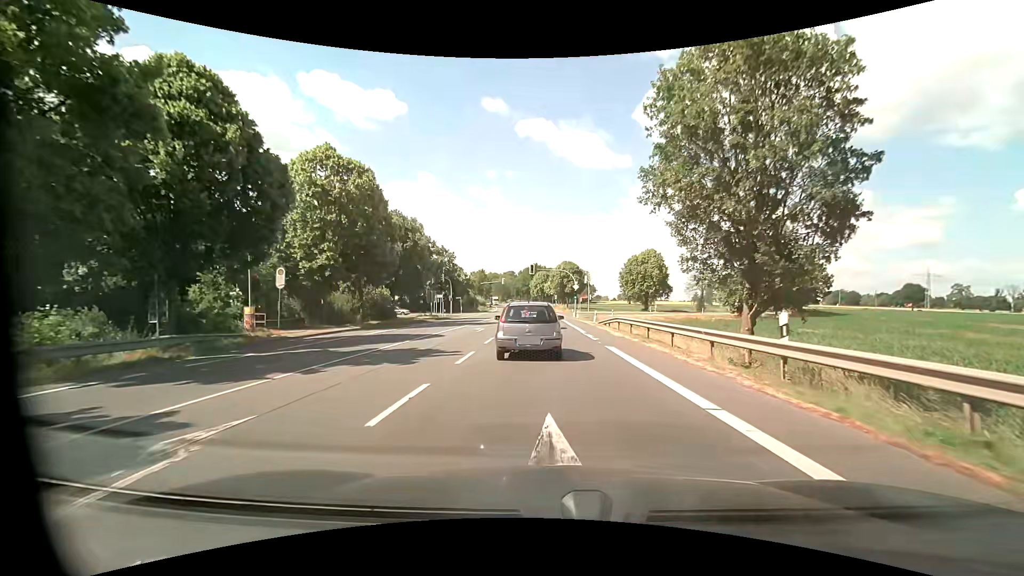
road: primary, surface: asphalt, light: Day
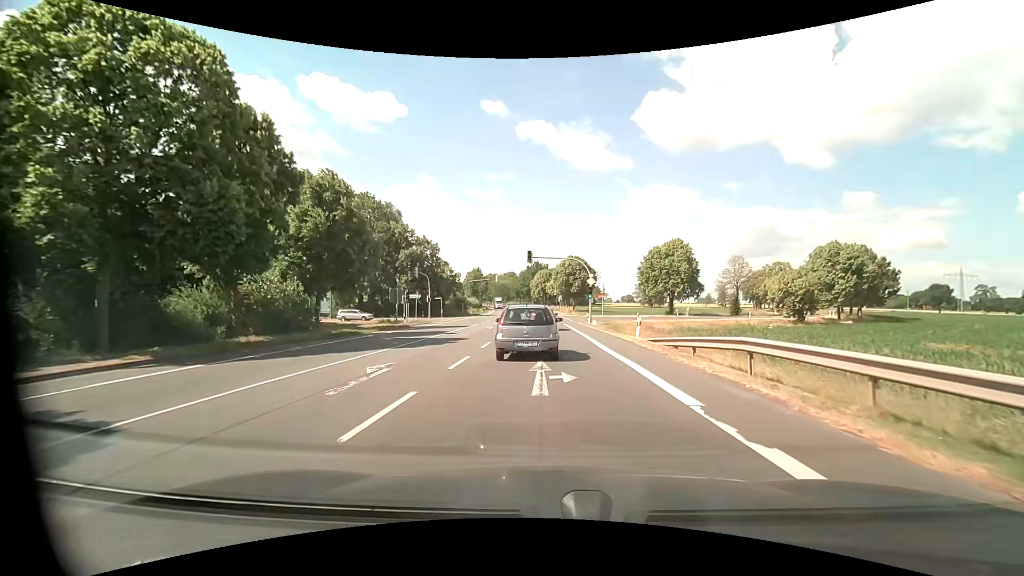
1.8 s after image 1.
(-0.1, +18.6) m; 0°
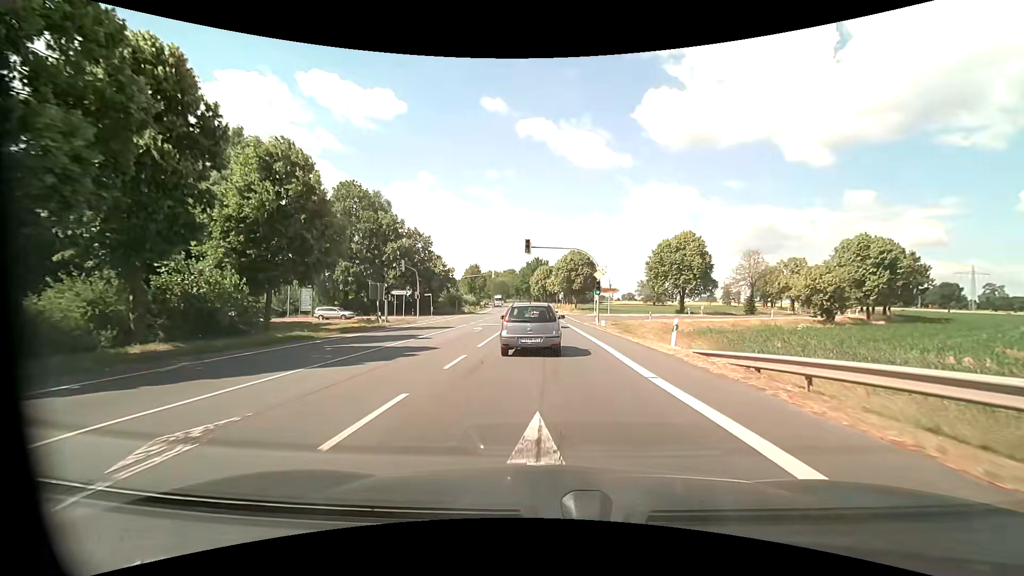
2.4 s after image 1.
(0.0, +6.5) m; 0°
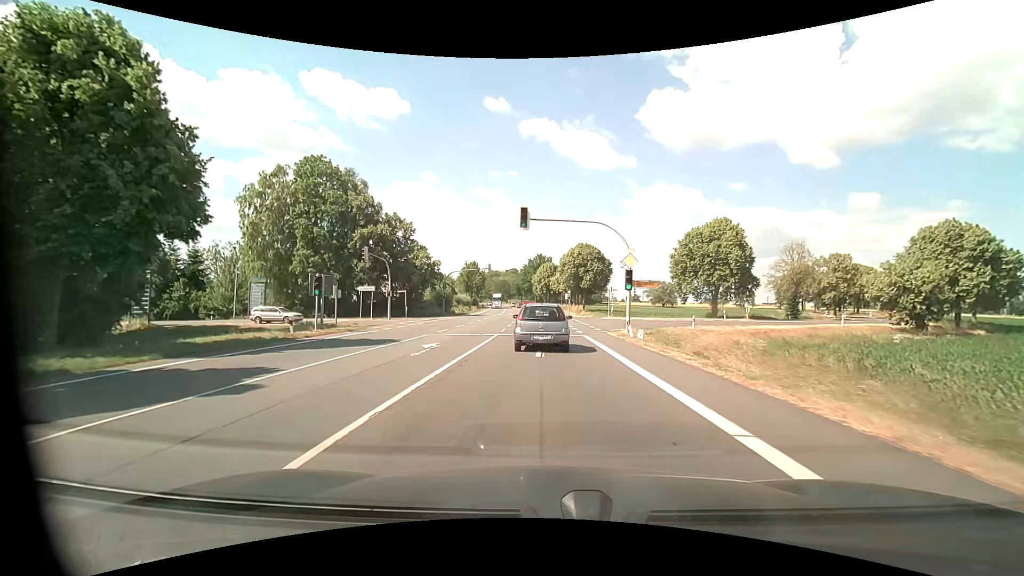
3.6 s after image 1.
(-0.1, +13.3) m; 0°
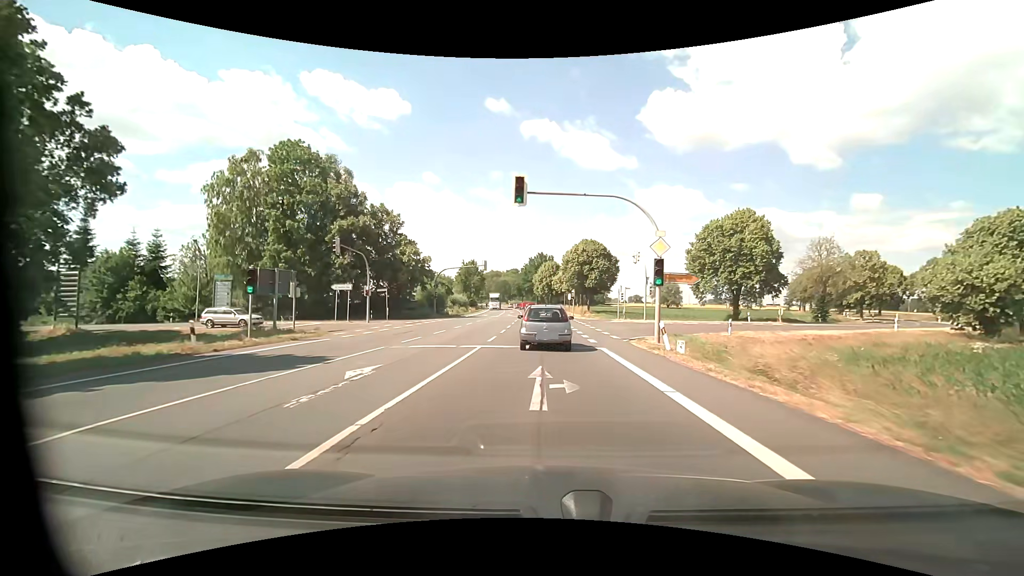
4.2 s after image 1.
(0.0, +6.7) m; 0°
